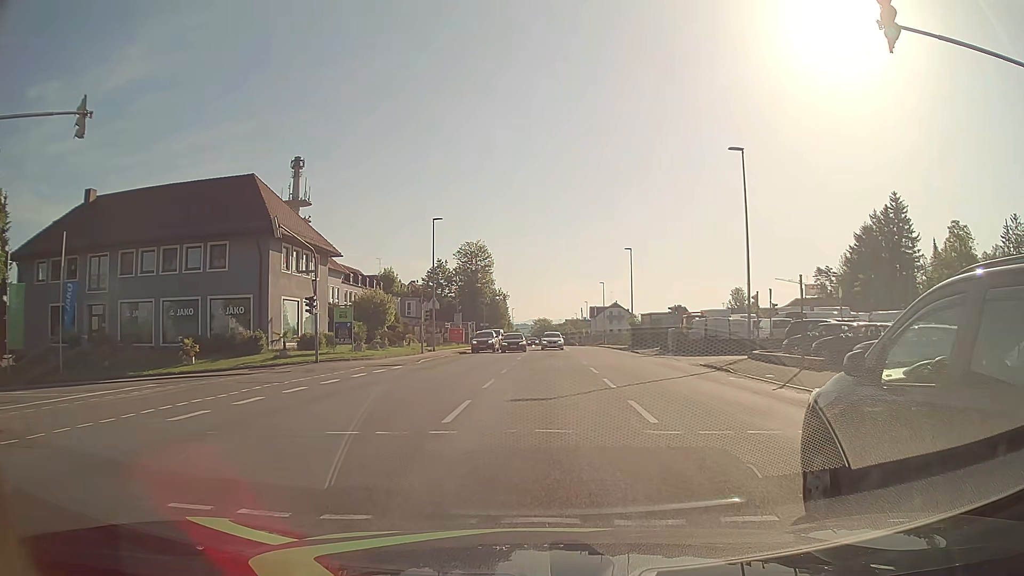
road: tertiary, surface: asphalt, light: Day
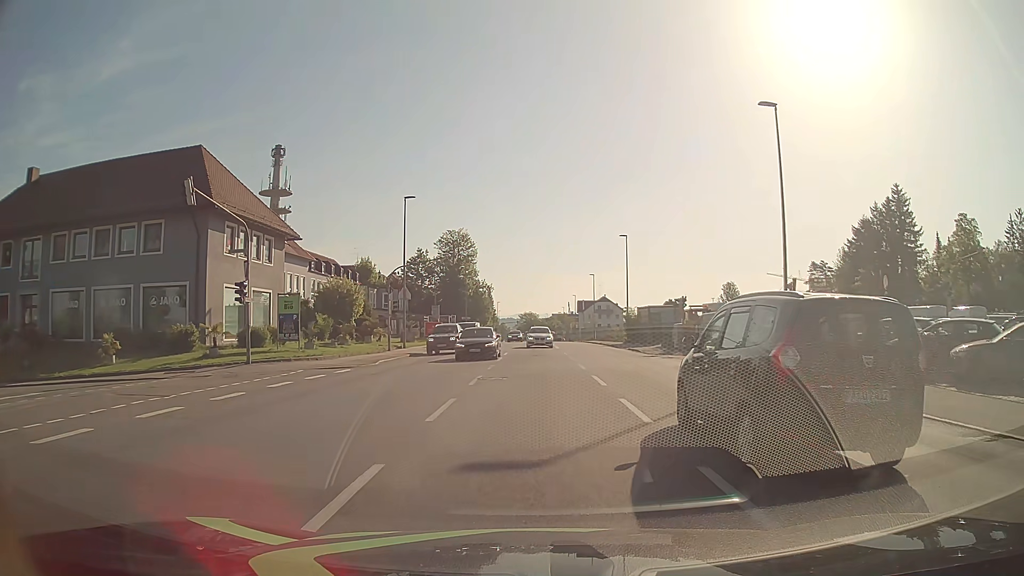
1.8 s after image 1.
(0.0, +6.6) m; +2°
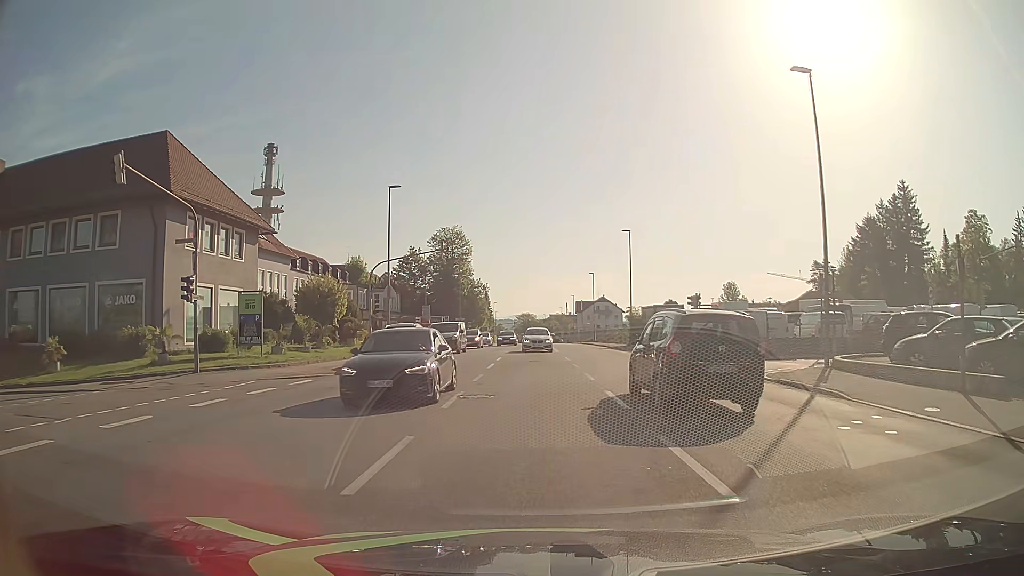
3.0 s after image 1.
(0.0, +4.1) m; 0°
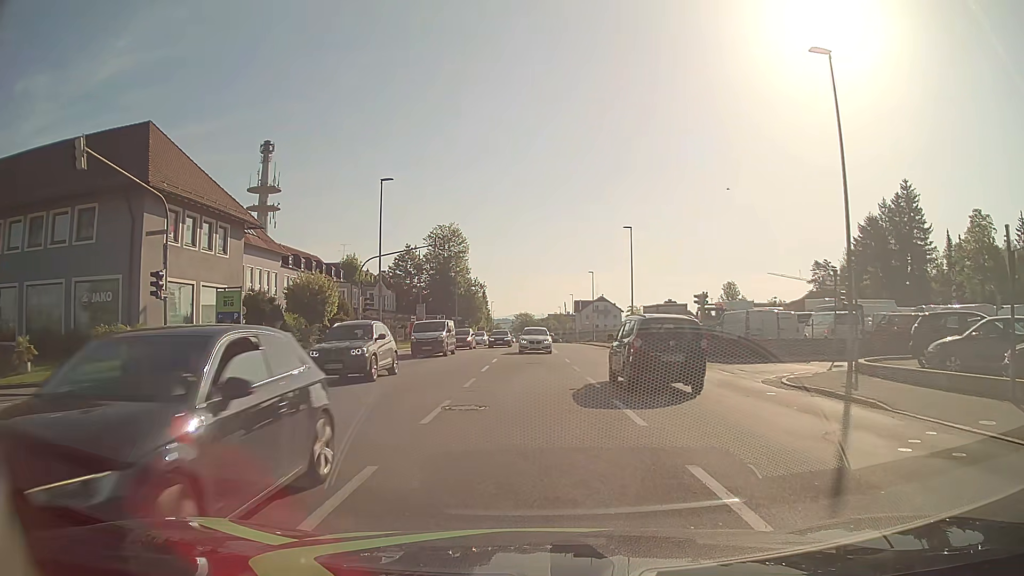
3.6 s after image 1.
(0.0, +1.9) m; 0°
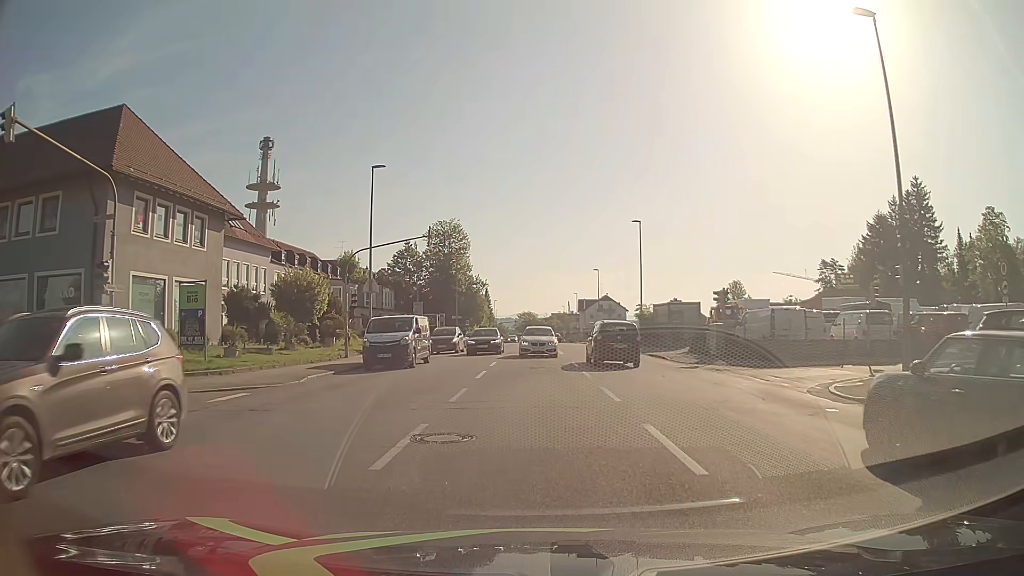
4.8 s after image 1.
(0.0, +3.0) m; -1°
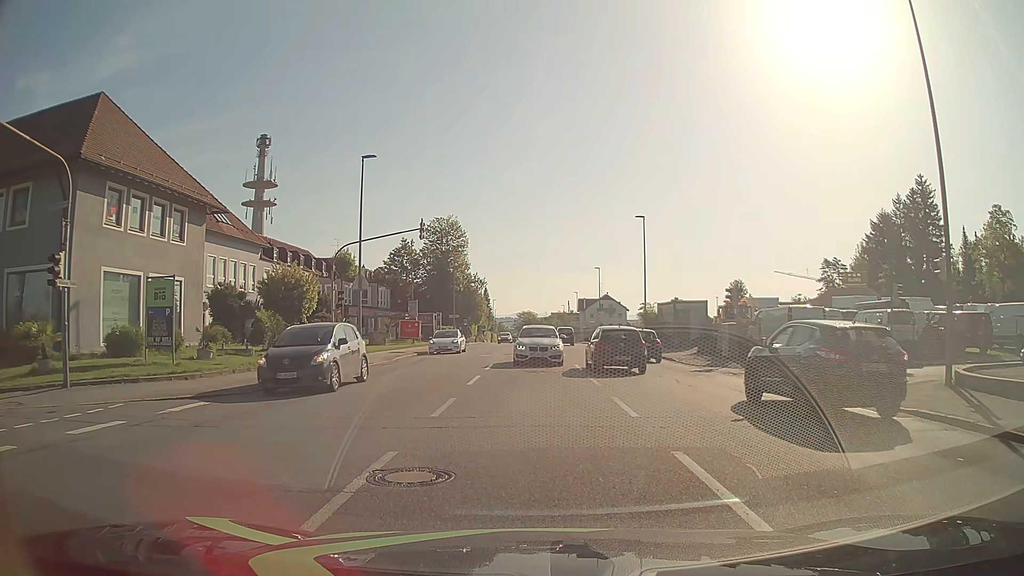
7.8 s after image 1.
(0.0, +2.0) m; +2°
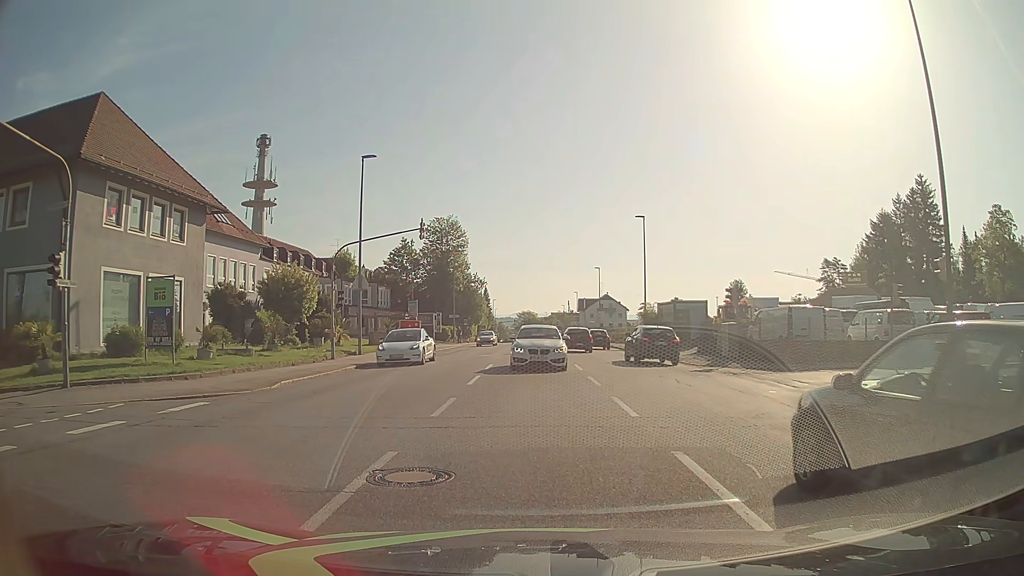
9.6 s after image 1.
(0.0, 0.0) m; 0°
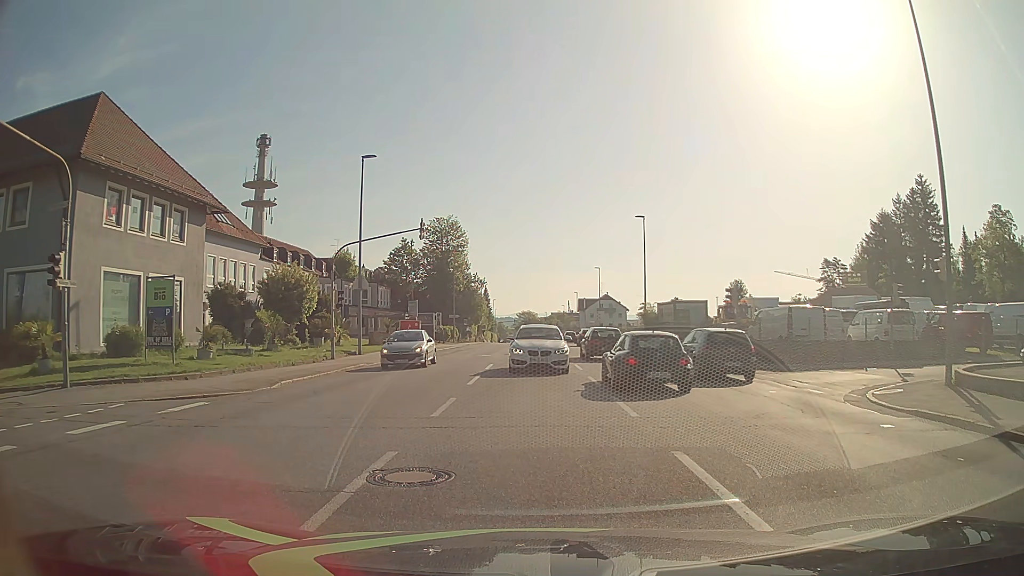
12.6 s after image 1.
(0.0, 0.0) m; 0°
